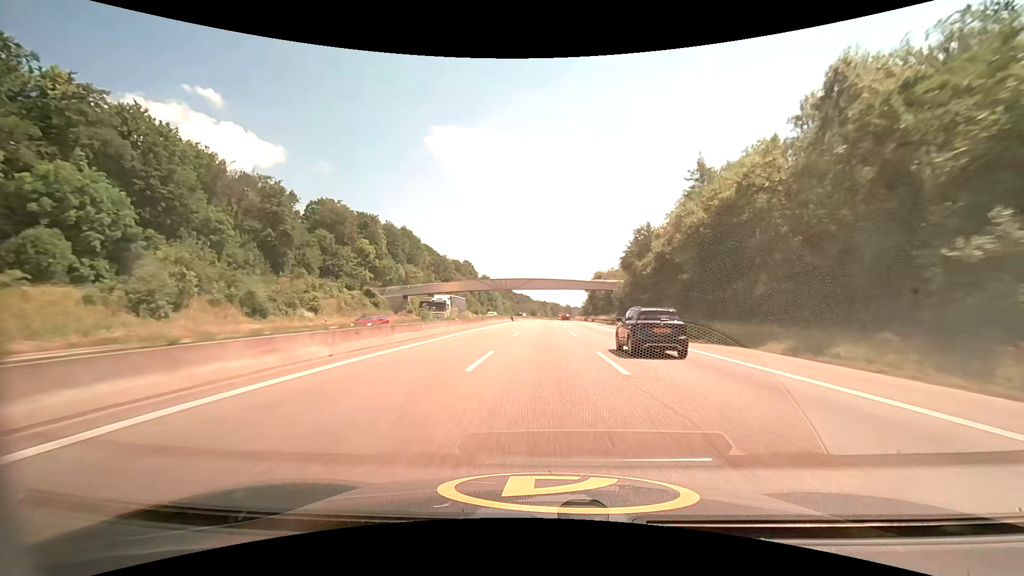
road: motorway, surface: asphalt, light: Day
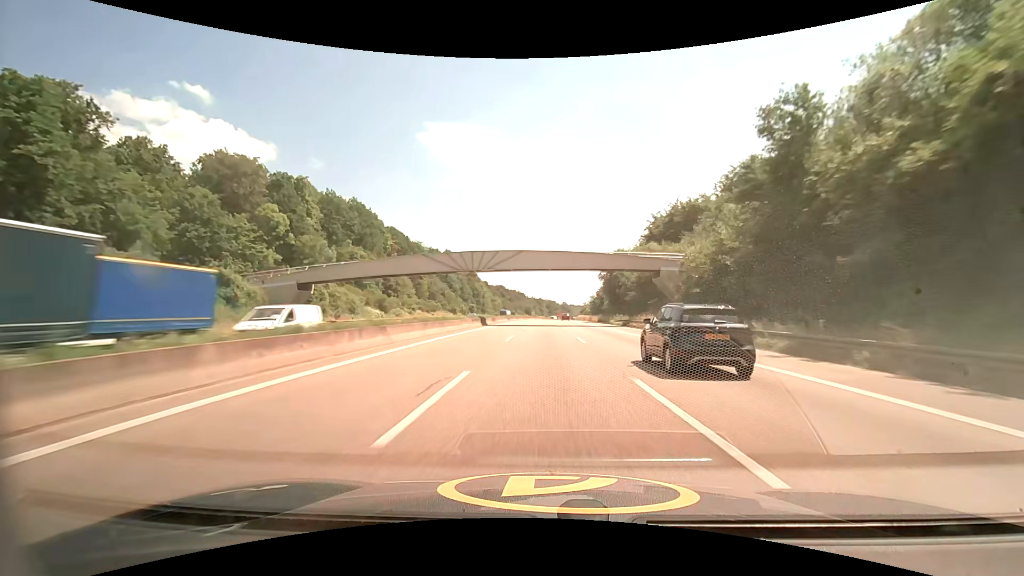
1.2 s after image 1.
(+0.1, +41.4) m; 0°
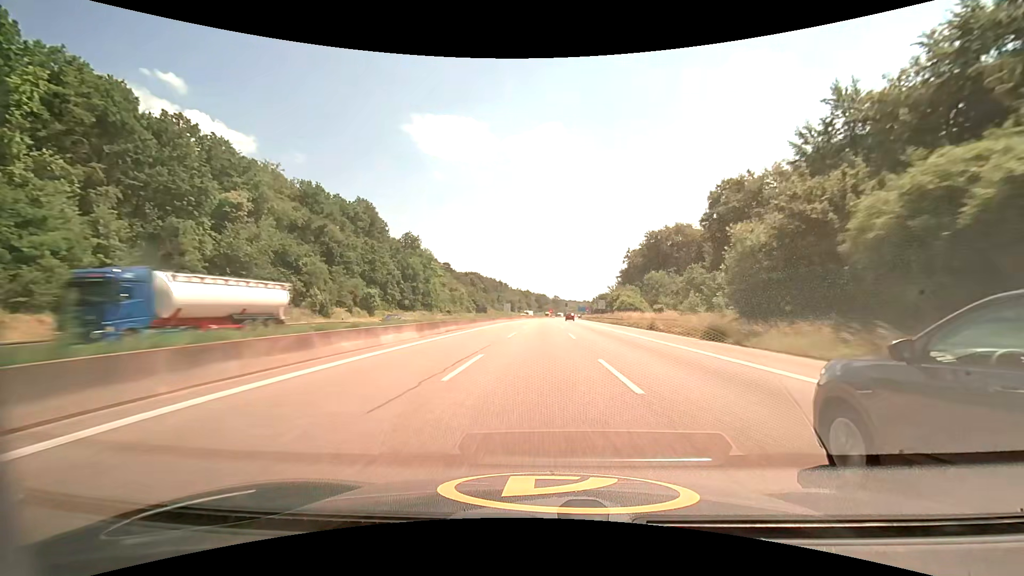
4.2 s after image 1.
(+1.1, +102.4) m; +1°
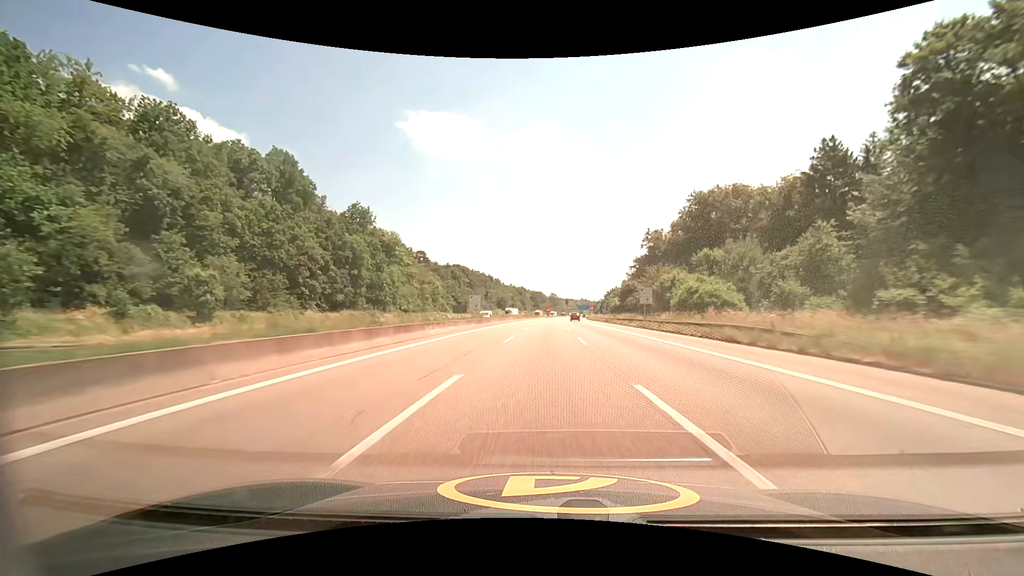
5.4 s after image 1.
(+0.2, +40.8) m; 0°
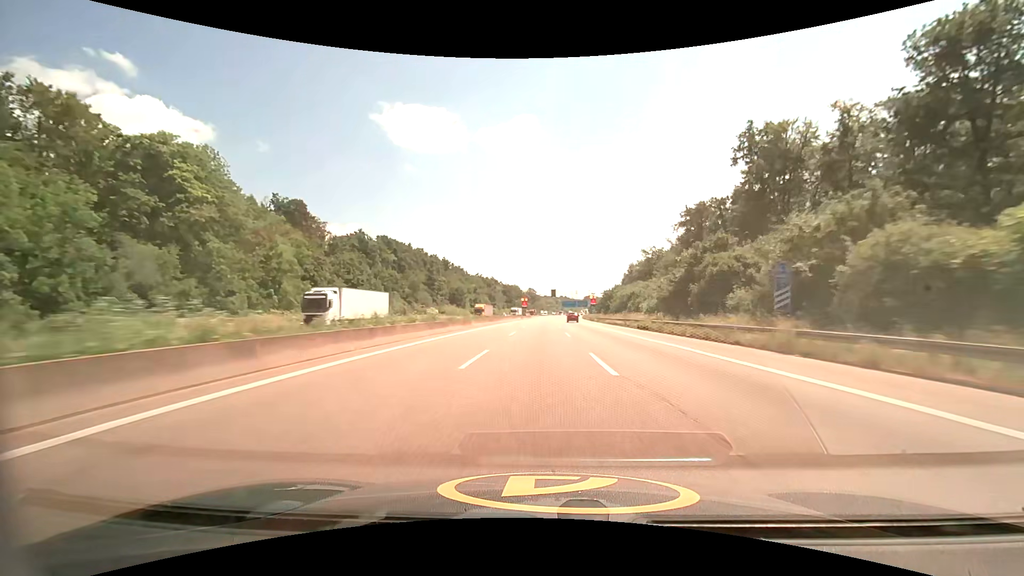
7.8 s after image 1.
(+1.4, +81.5) m; +3°
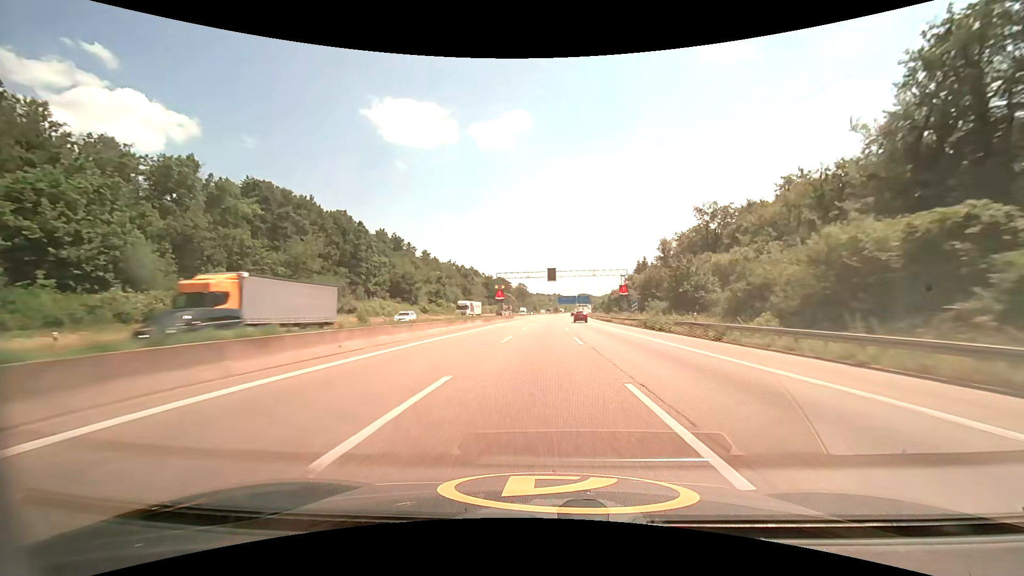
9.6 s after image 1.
(+0.4, +61.0) m; +1°
